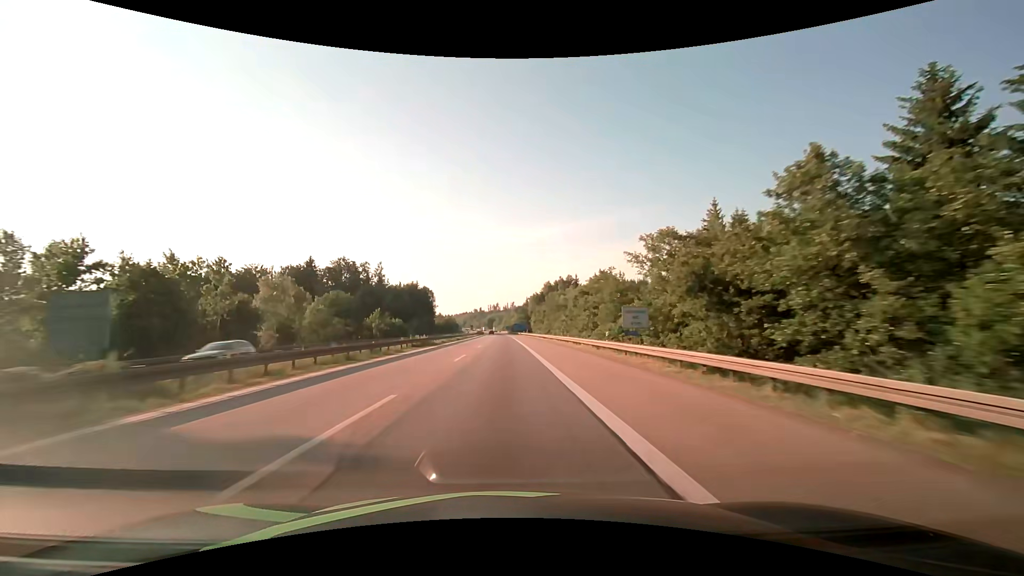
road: motorway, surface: asphalt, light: Day
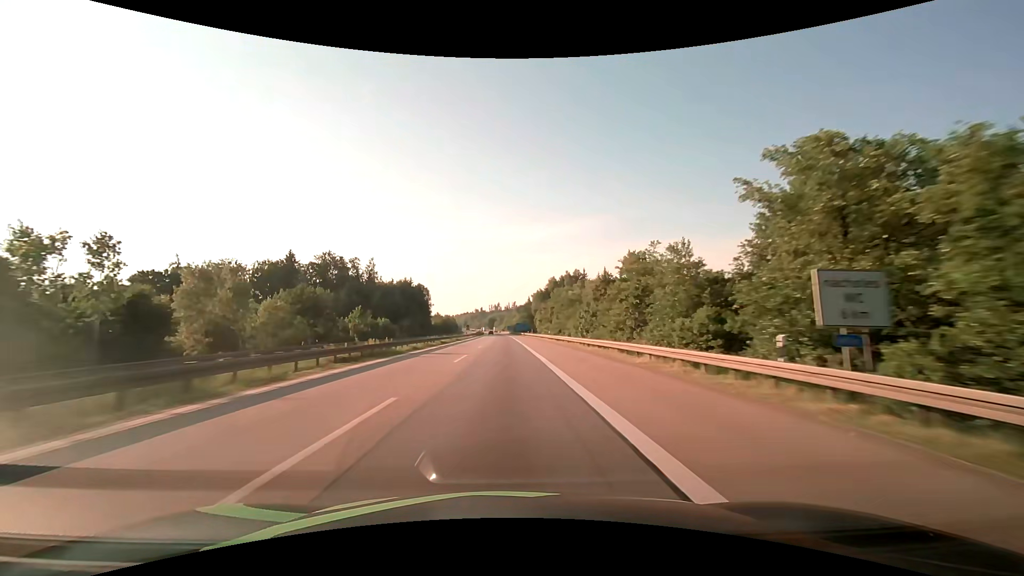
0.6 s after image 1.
(0.0, +18.1) m; 0°
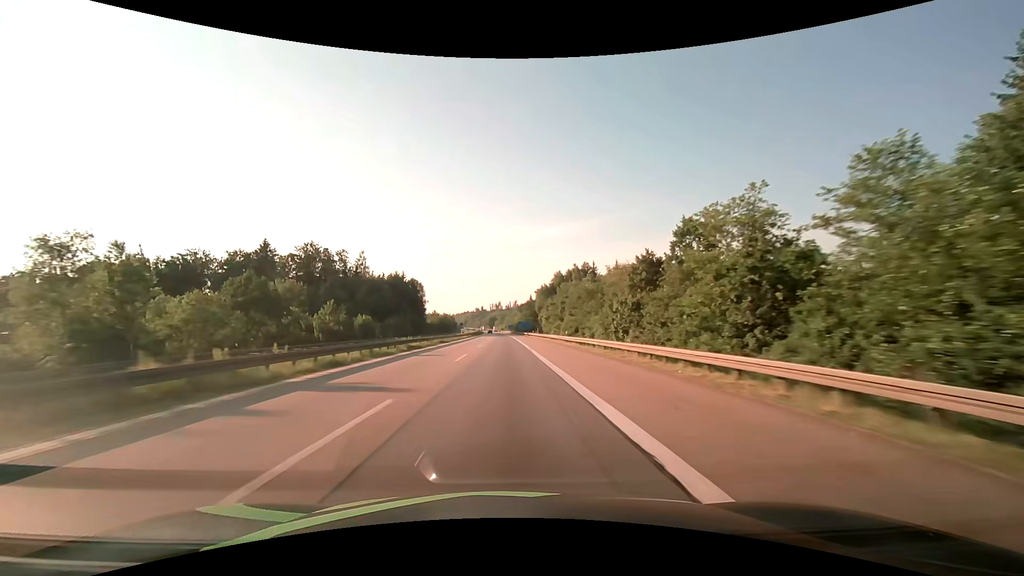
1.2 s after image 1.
(0.0, +18.3) m; 0°
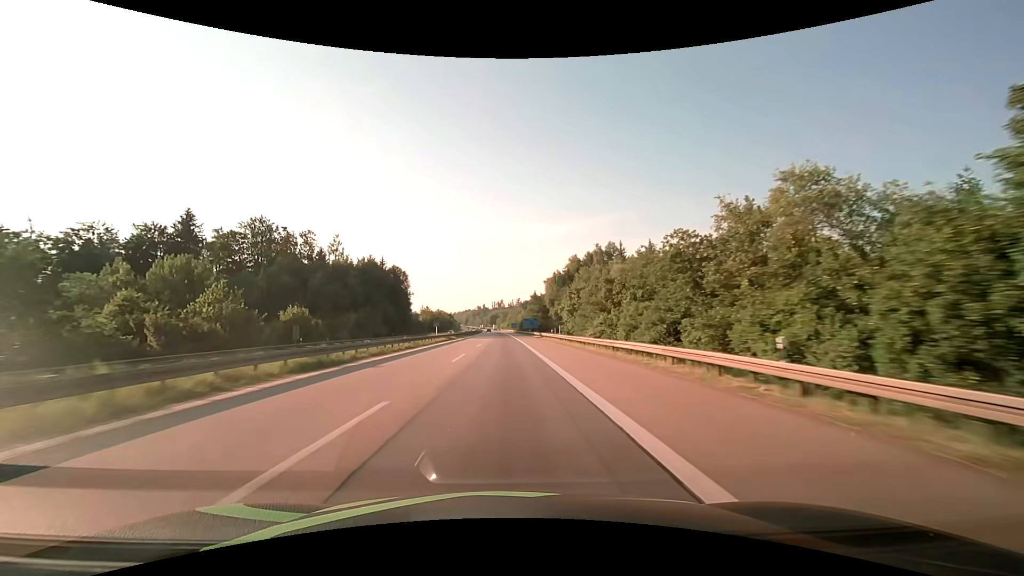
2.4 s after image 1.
(-0.1, +36.9) m; 0°
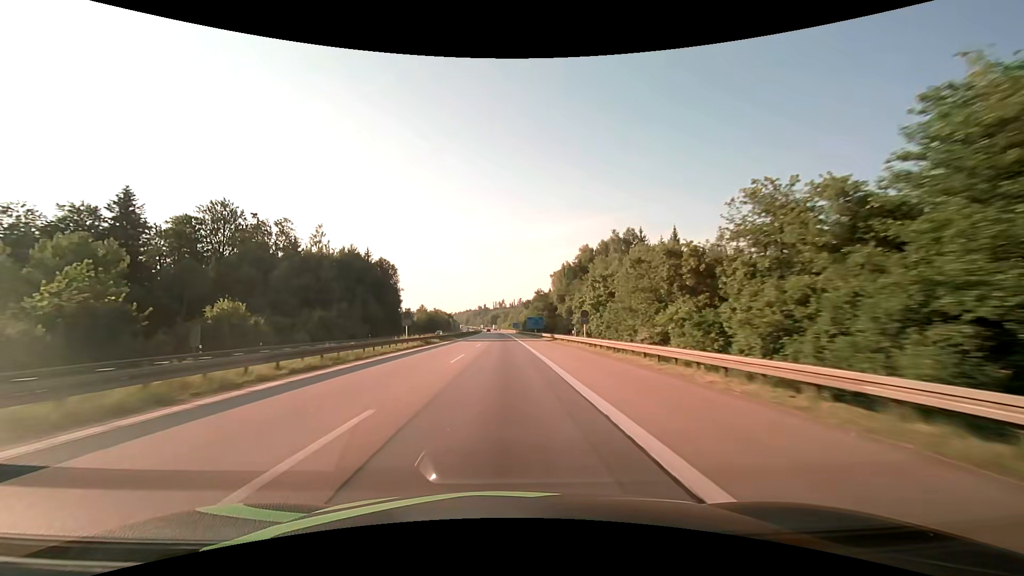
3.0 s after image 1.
(0.0, +18.6) m; 0°
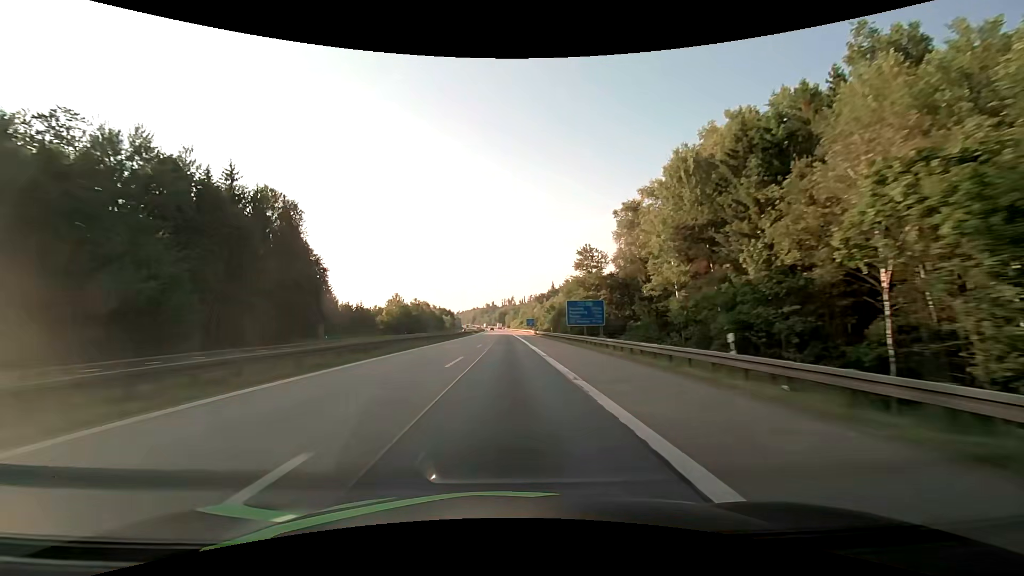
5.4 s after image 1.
(-0.6, +75.0) m; -1°
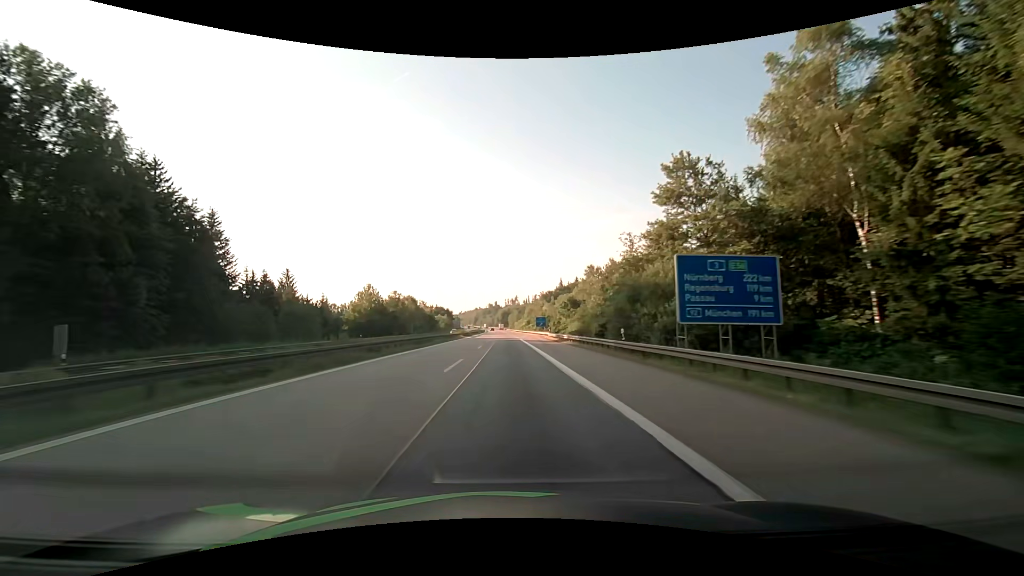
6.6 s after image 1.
(-0.1, +37.8) m; 0°
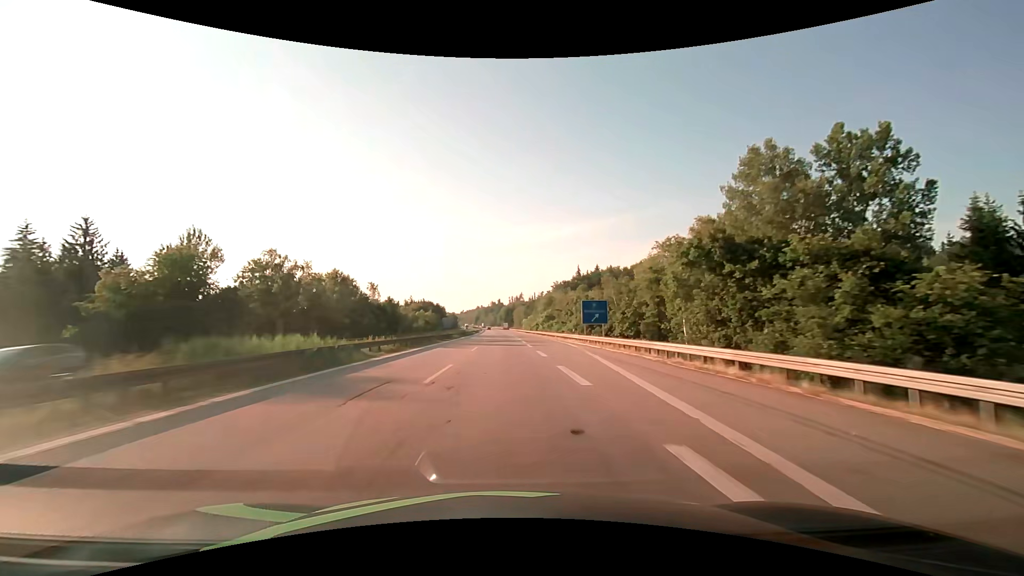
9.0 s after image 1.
(-0.3, +75.7) m; -1°
(0, +10) (0, +20) (0, +30) (0, +40) (0, +50) (0, +60) (0, +70) (-1, +80) (-1, +90) (-1, +100) m
